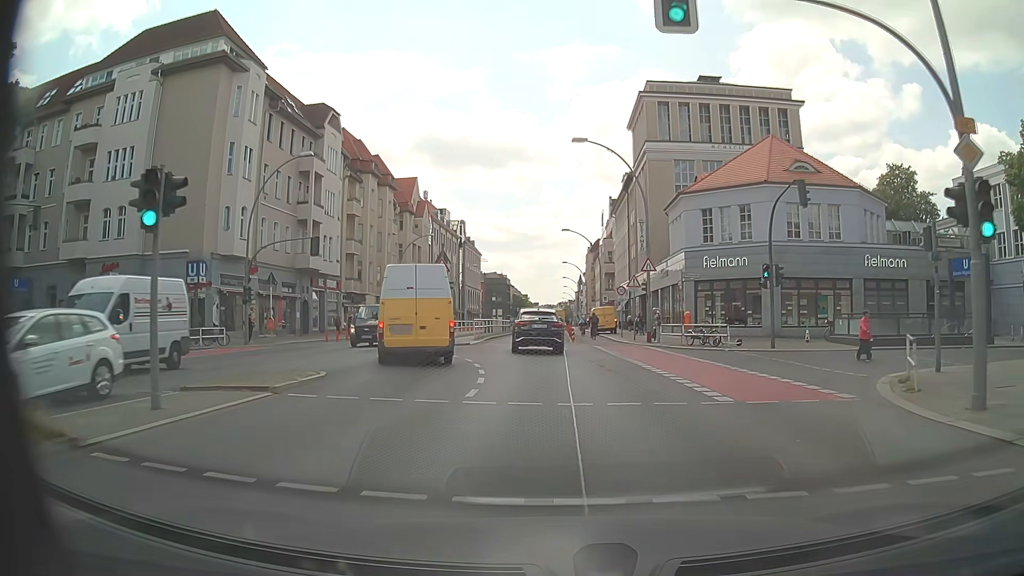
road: primary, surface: asphalt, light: Day
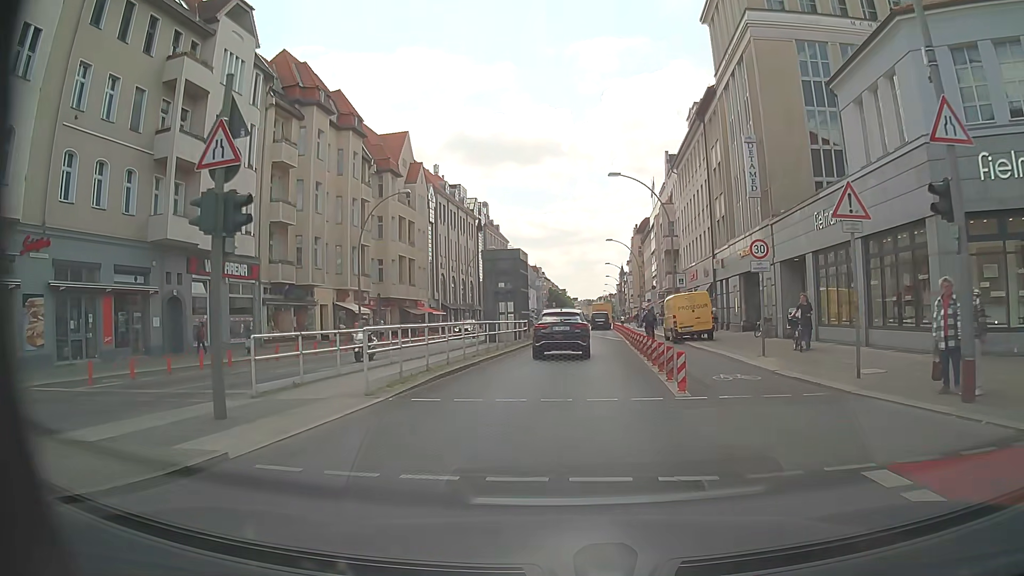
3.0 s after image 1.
(-0.5, +25.1) m; -3°
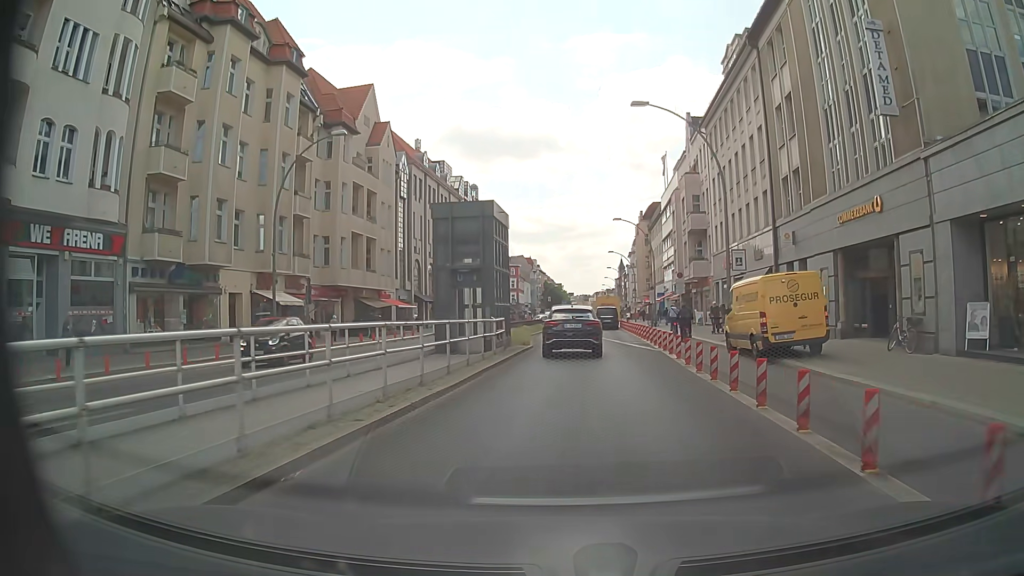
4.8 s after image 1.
(-0.1, +14.0) m; 0°
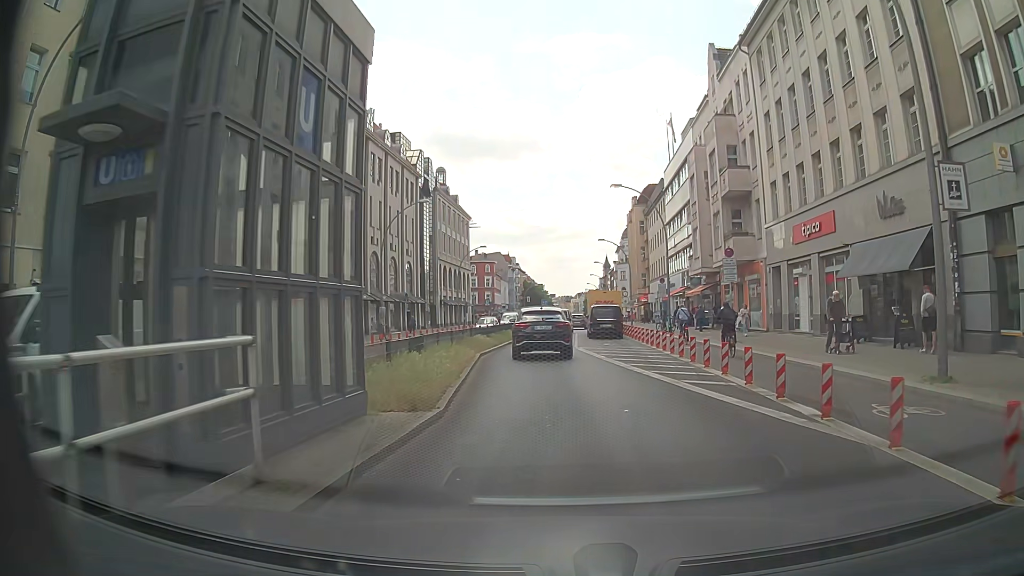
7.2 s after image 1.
(+0.3, +17.5) m; +1°
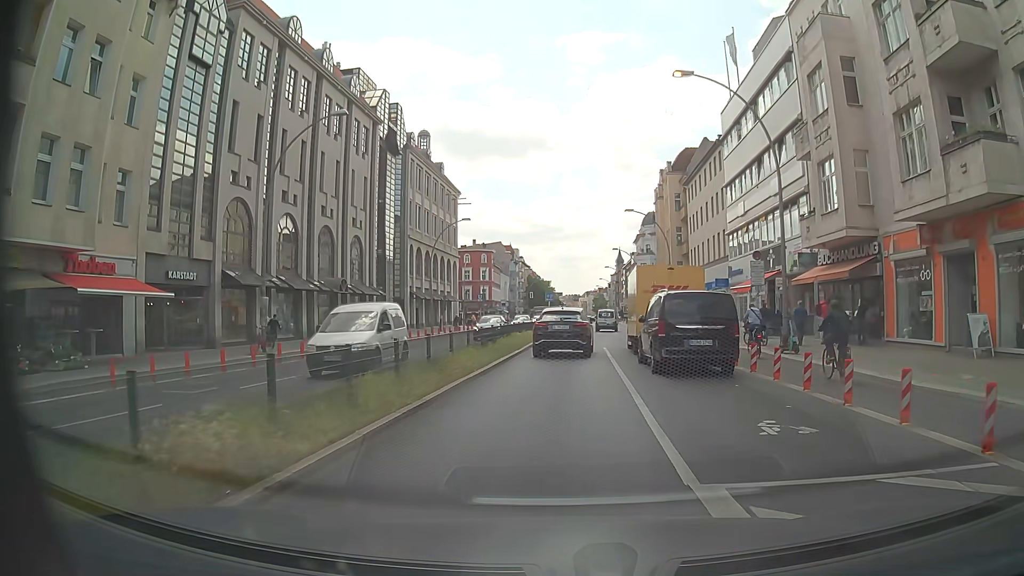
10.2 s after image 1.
(-0.1, +22.6) m; 0°
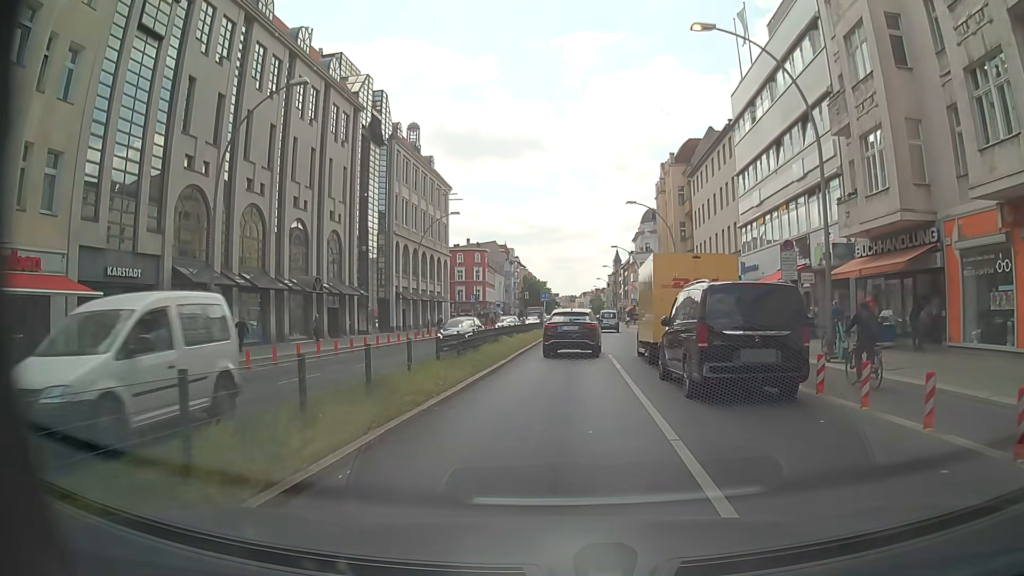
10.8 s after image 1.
(0.0, +4.5) m; 0°
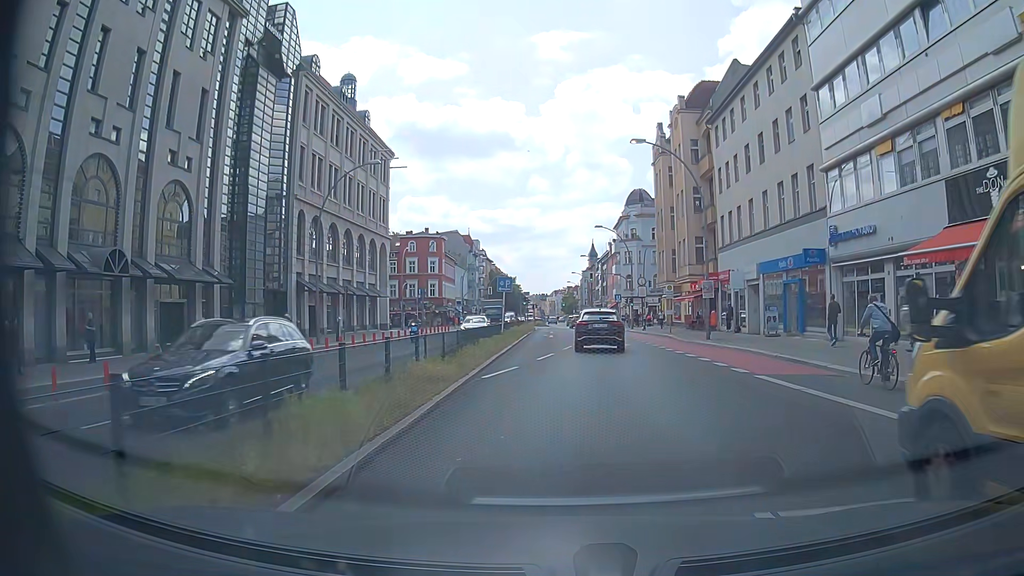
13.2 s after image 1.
(+0.2, +19.0) m; +2°
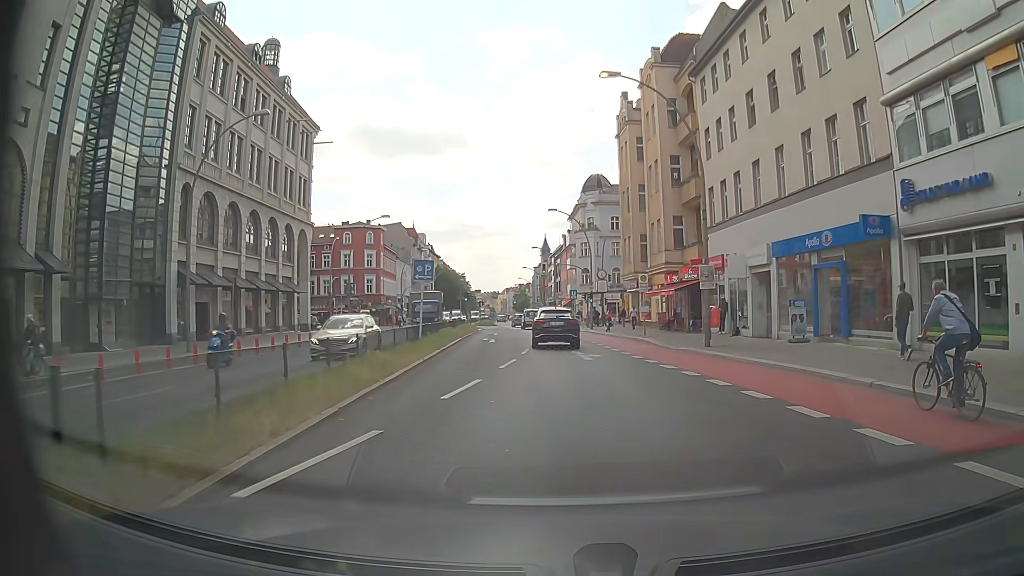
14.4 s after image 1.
(+0.4, +9.7) m; +5°
